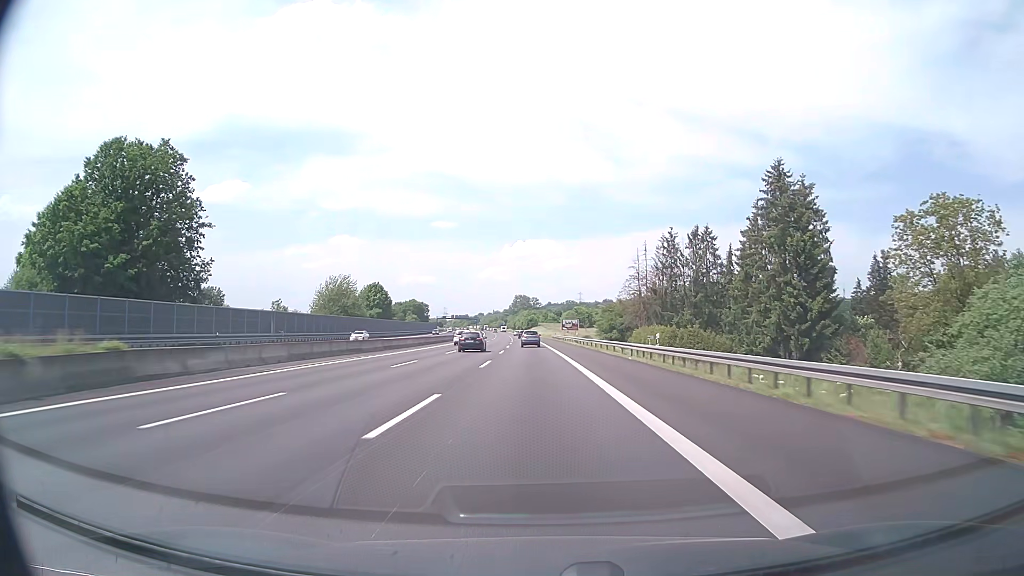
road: motorway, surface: asphalt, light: Day
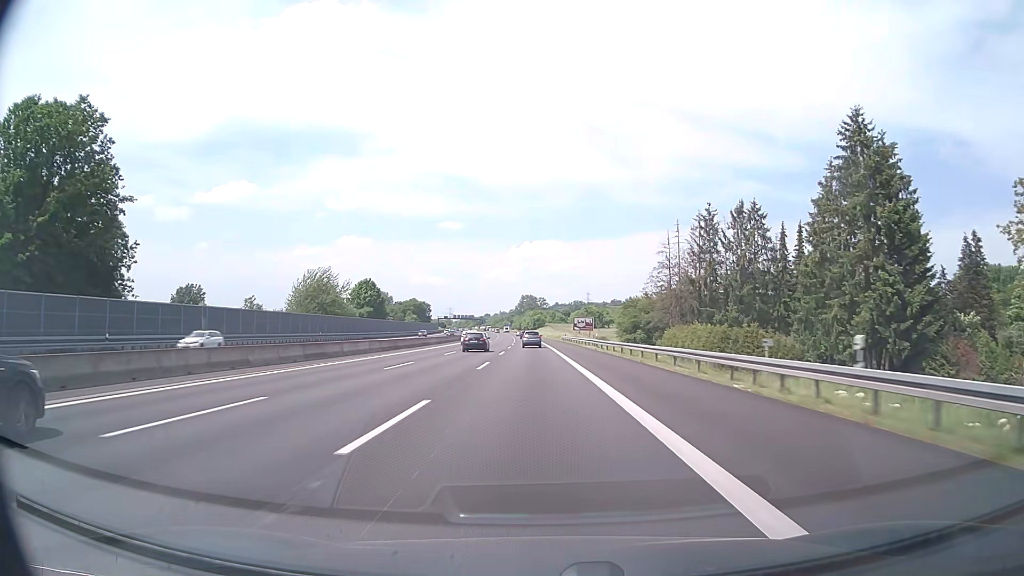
(-0.1, +19.1) m; -1°
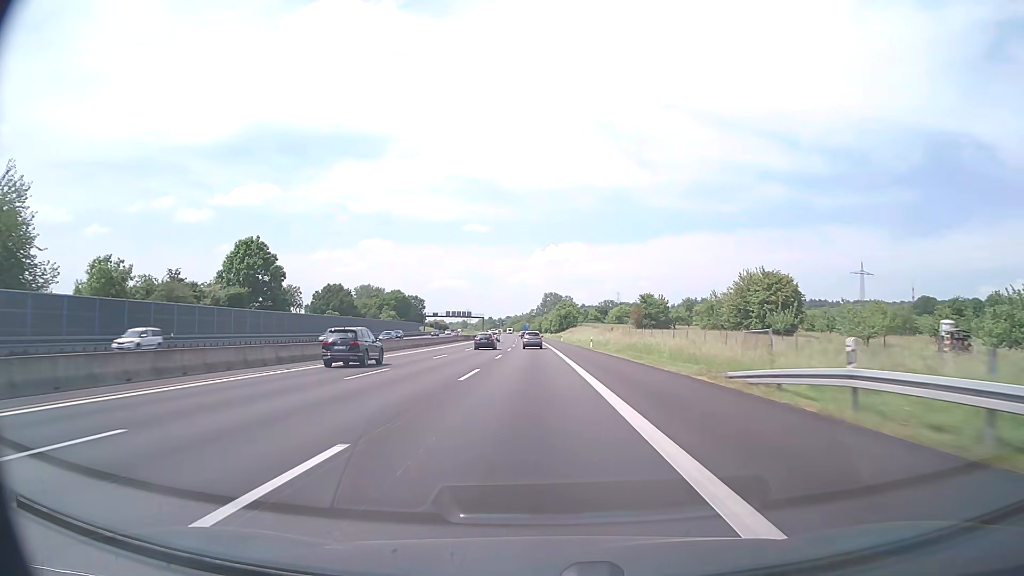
(-1.6, +95.4) m; -2°
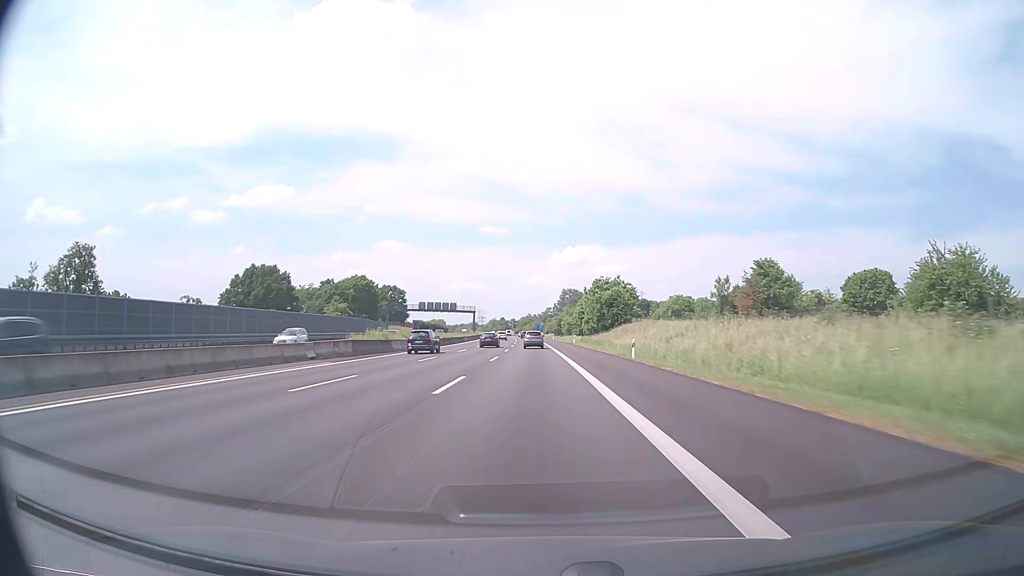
(-0.9, +76.8) m; -1°
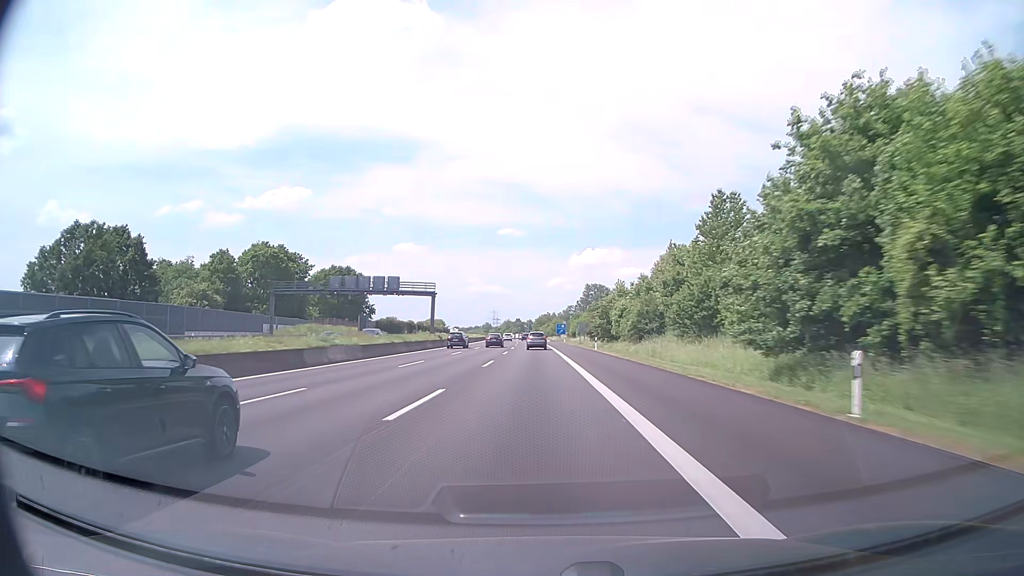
(-0.9, +77.0) m; -2°
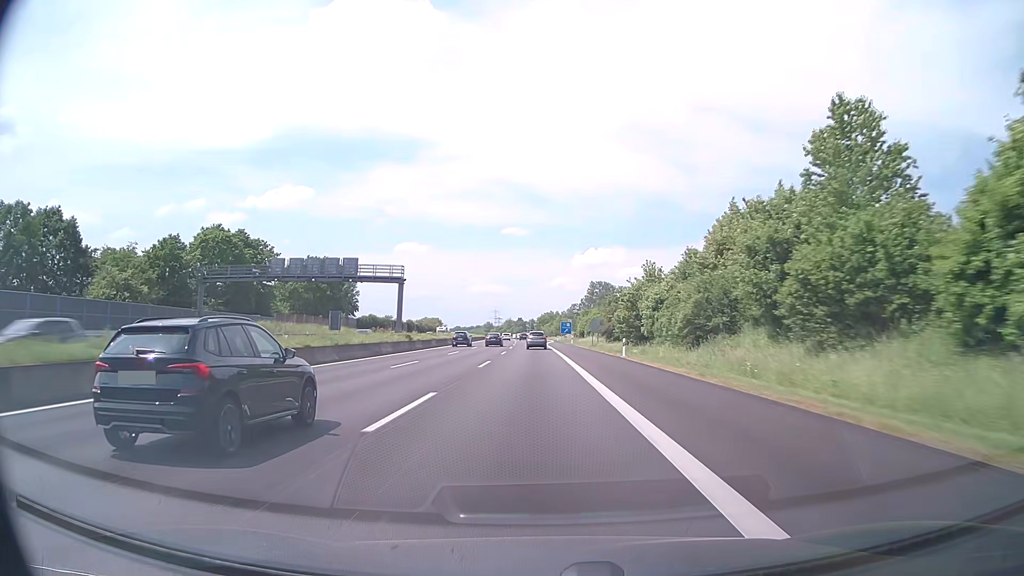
(-0.1, +19.3) m; 0°
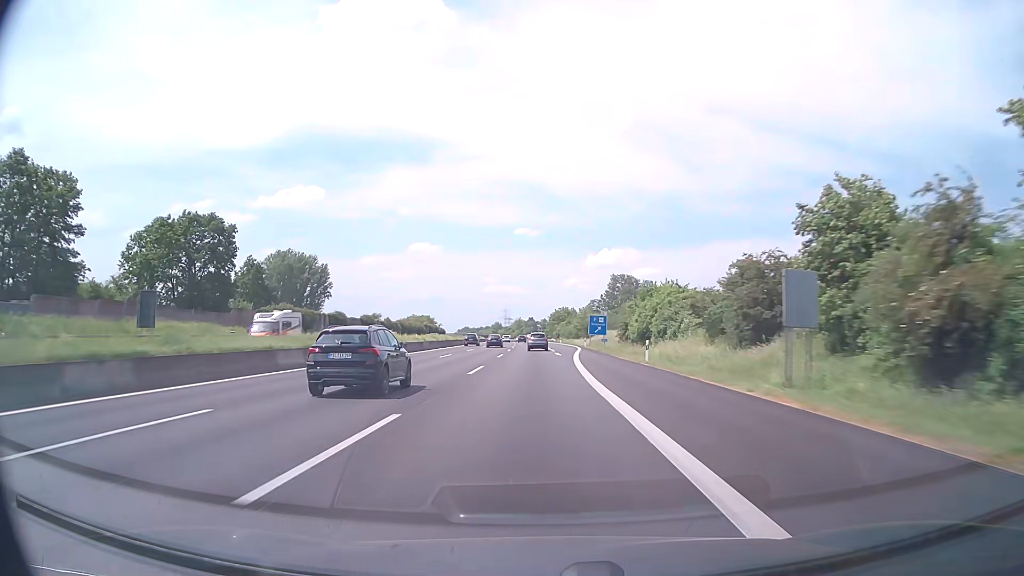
(-0.6, +58.0) m; -1°
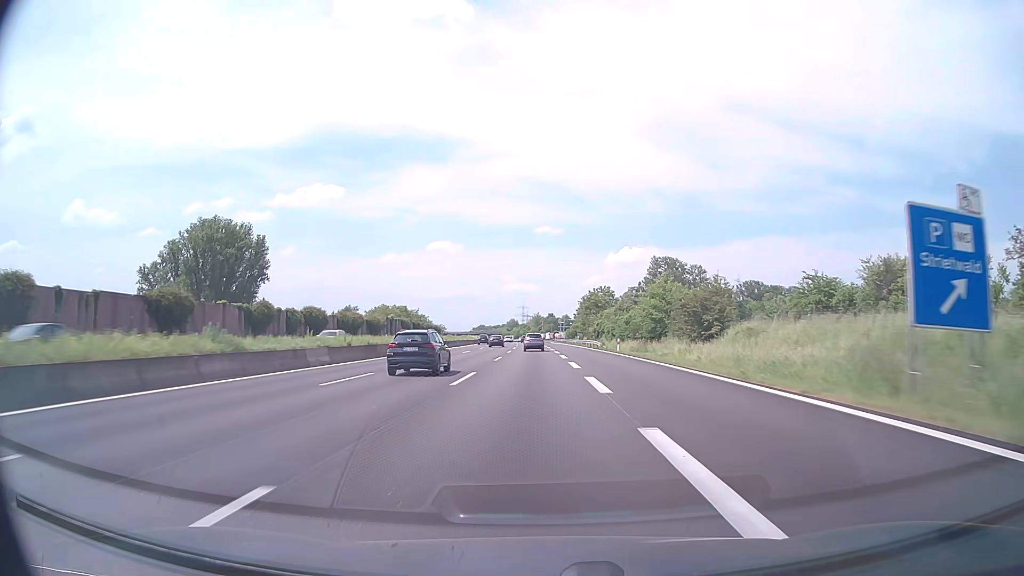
(-1.0, +77.4) m; -2°
(0, +10) (0, +20) (0, +30) (0, +40) (0, +50) (-1, +60) (-1, +70) (-1, +80) (-1, +90) (-2, +100) m
